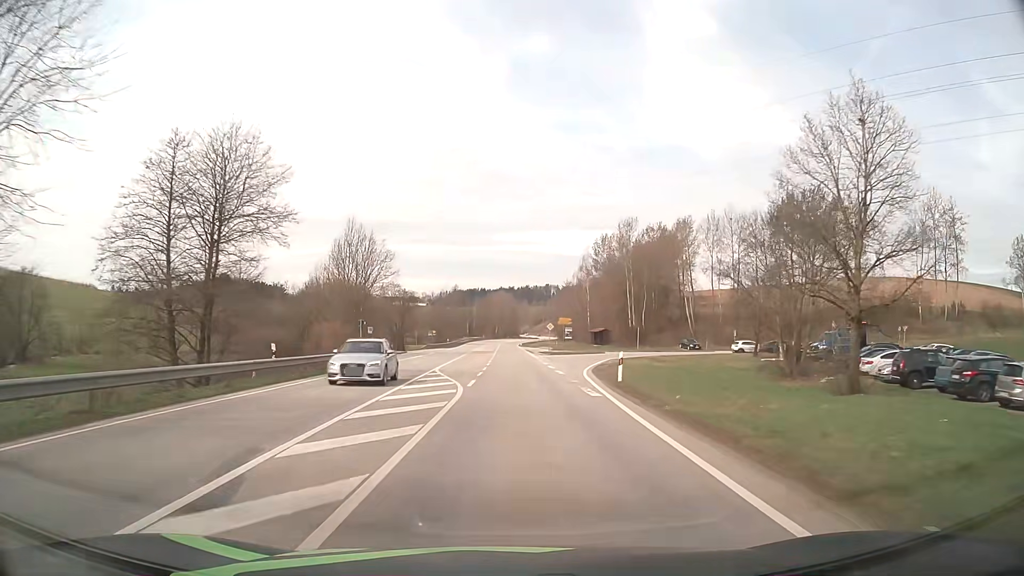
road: secondary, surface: asphalt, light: Day
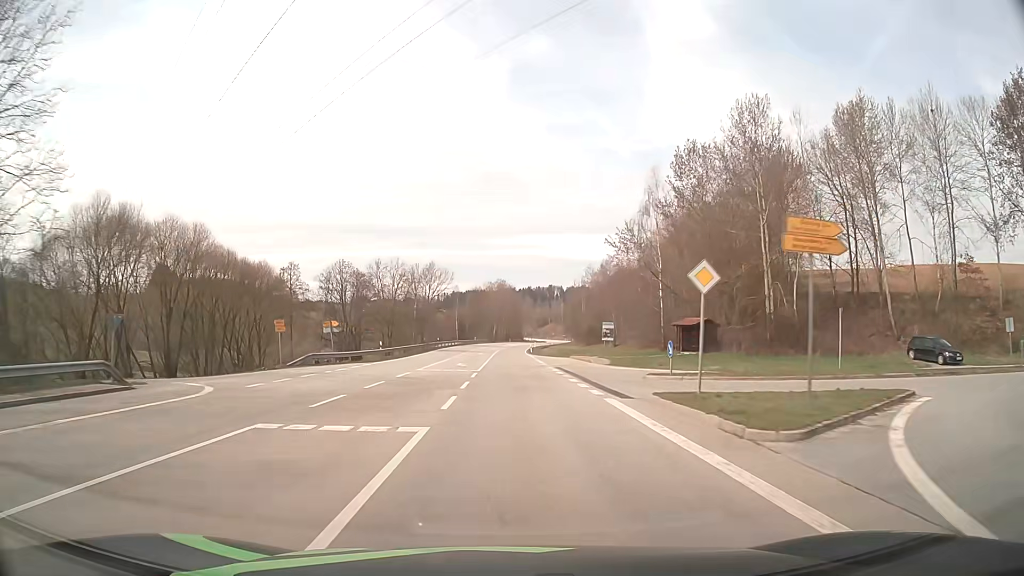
(+0.2, +56.5) m; 0°
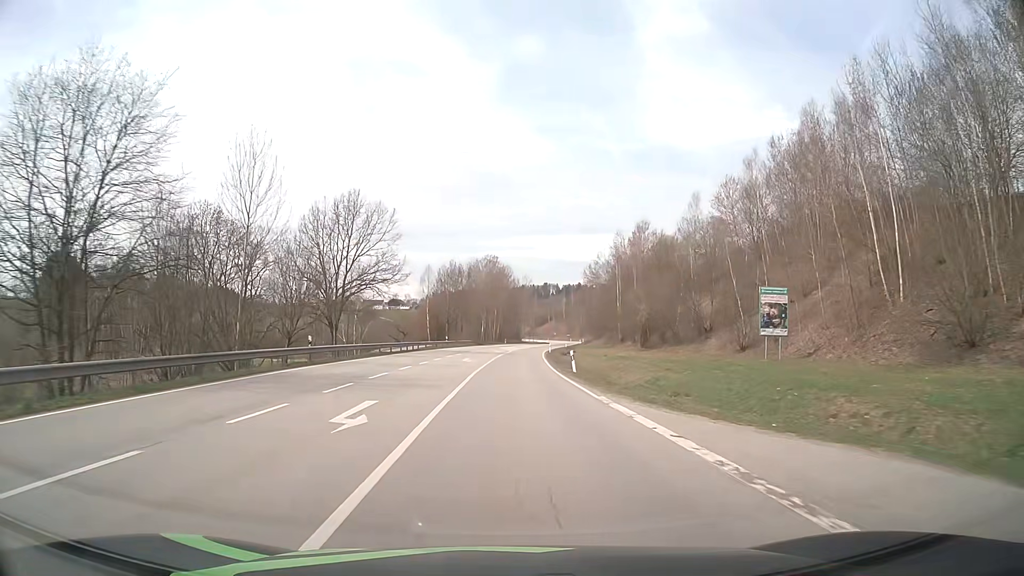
(0.0, +57.7) m; +1°
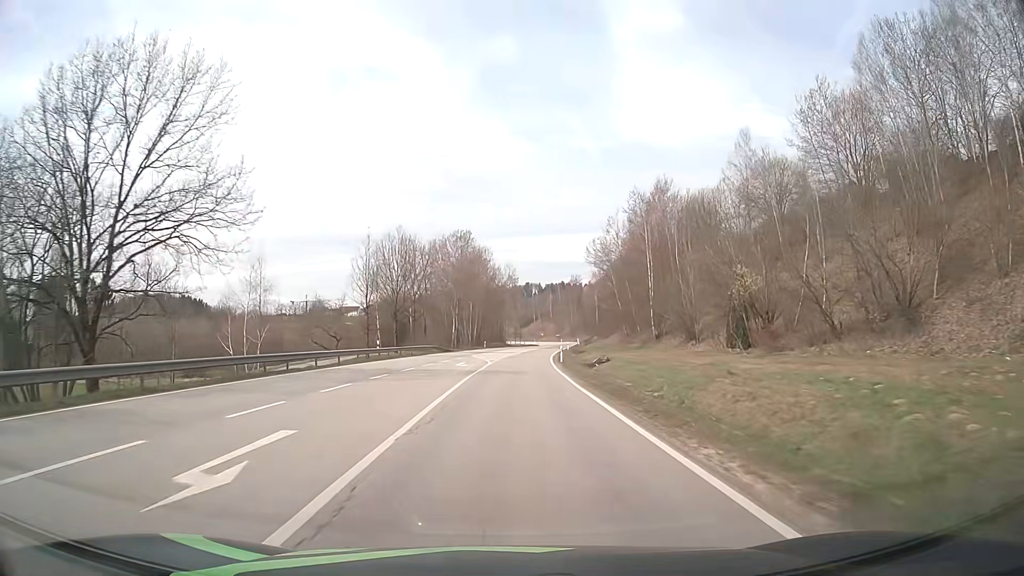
(+0.3, +34.9) m; +1°
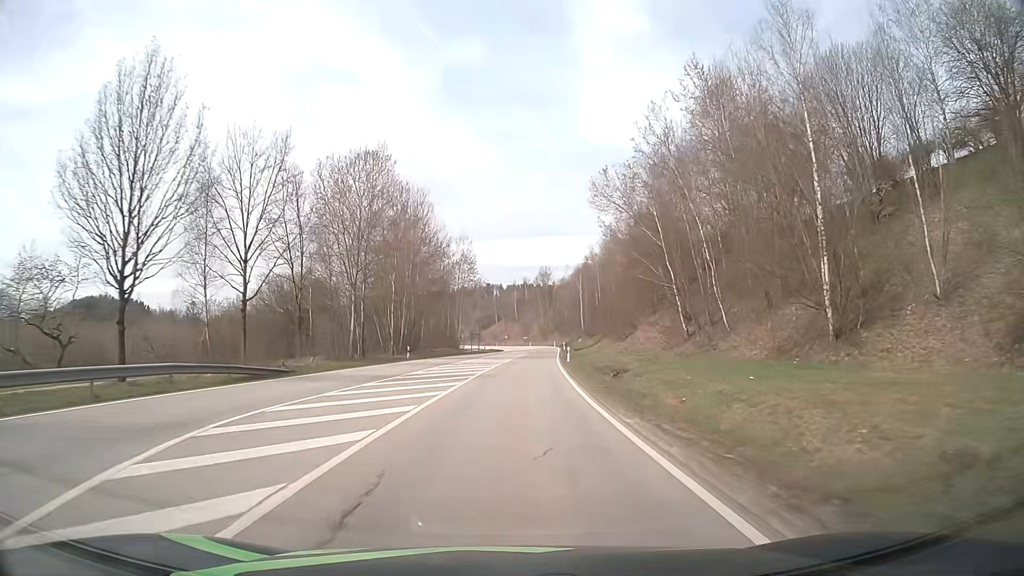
(+1.2, +46.0) m; +3°
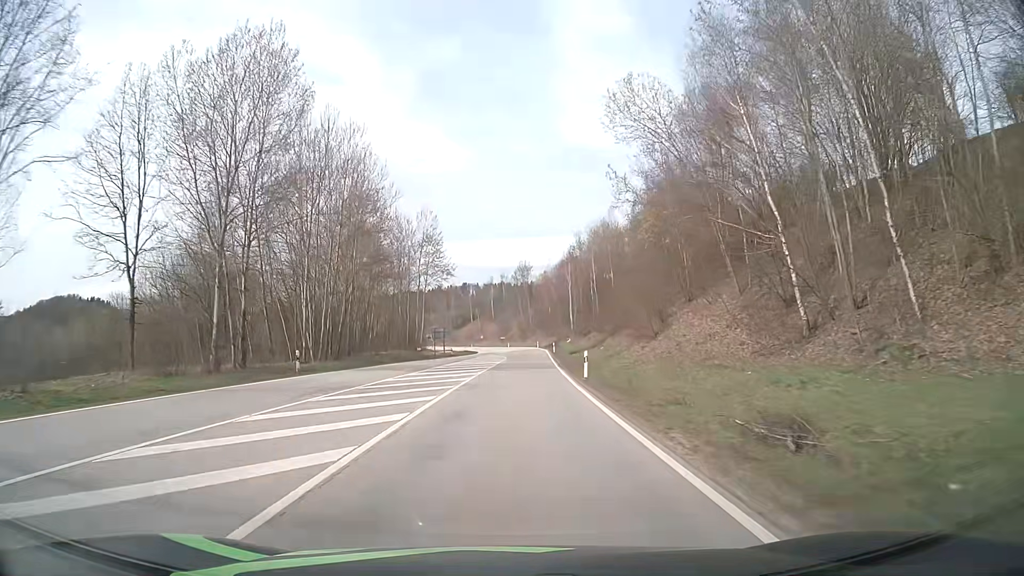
(+0.4, +22.4) m; +2°
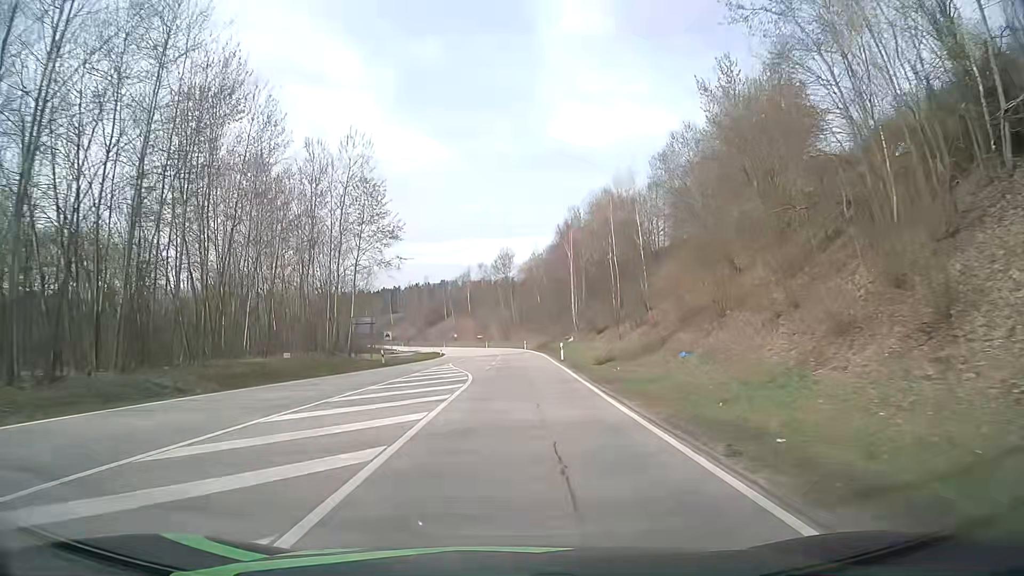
(+0.5, +33.1) m; +2°
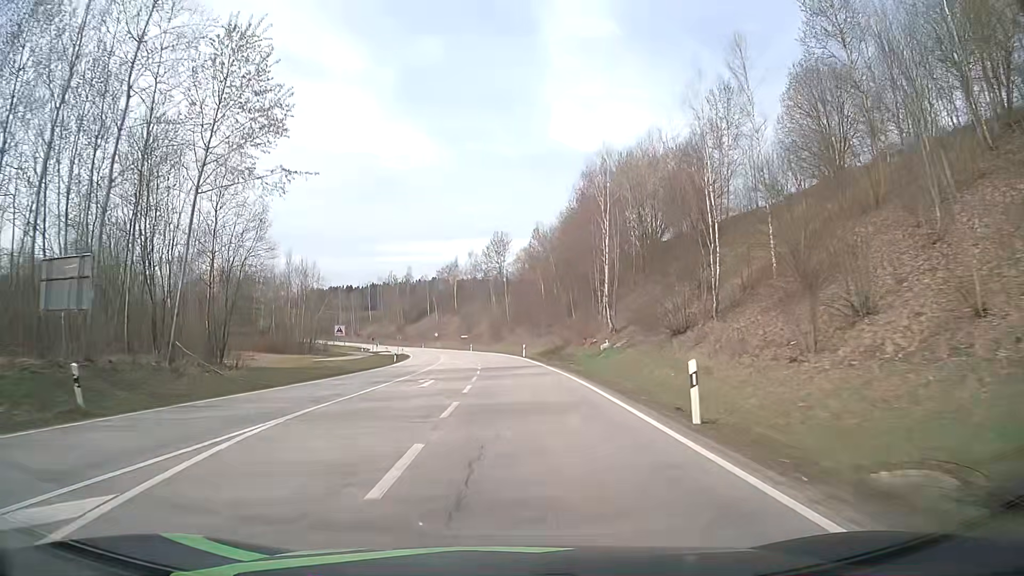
(+0.2, +32.5) m; +1°
(0, +10) (0, +20) (0, +30) (0, +40) (-1, +50) (-1, +60) (-2, +70) (-3, +80) (-5, +90) (-6, +100) m
